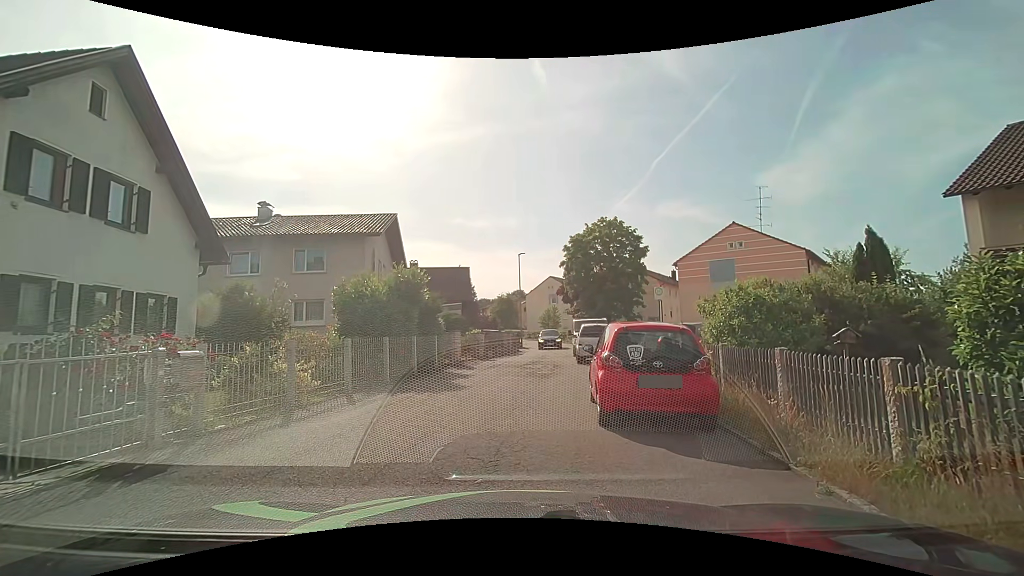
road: residential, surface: asphalt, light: Day
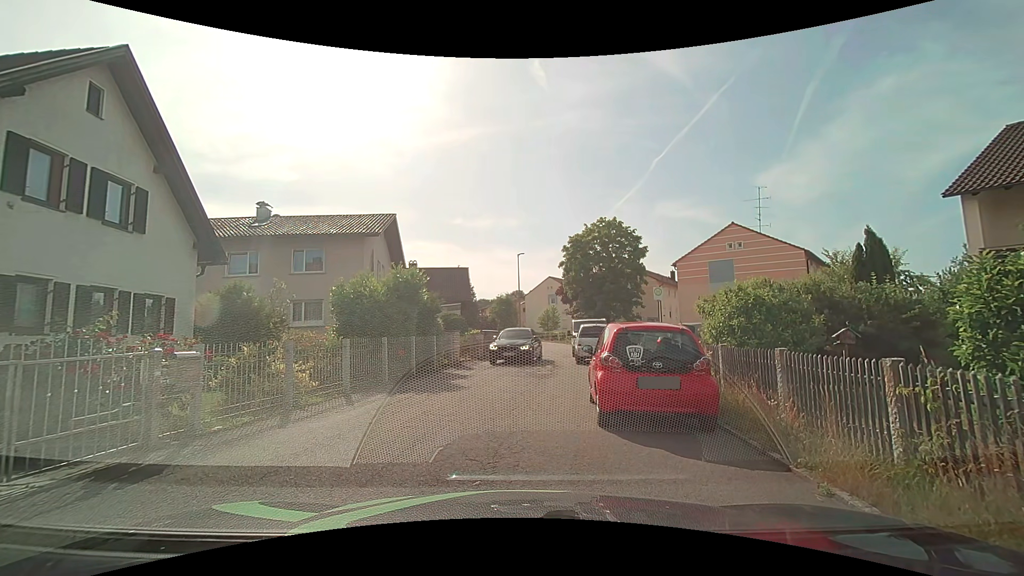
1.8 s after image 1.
(0.0, +0.1) m; 0°
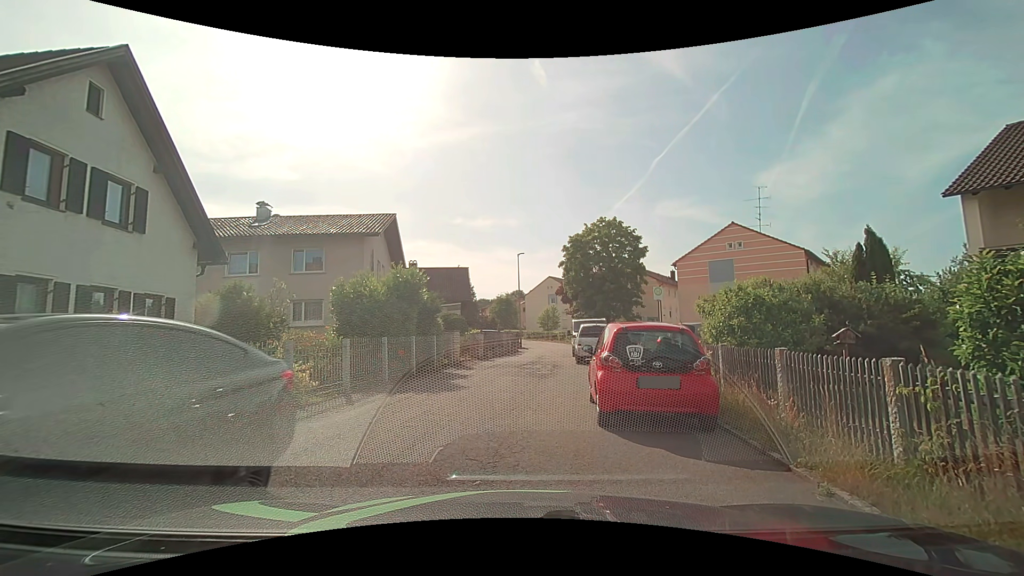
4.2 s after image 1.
(0.0, 0.0) m; 0°
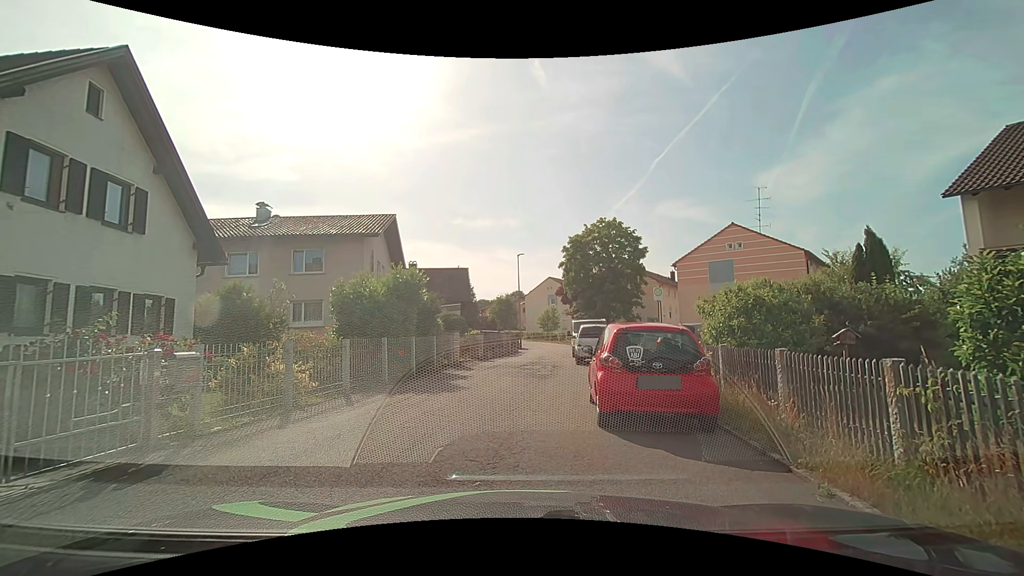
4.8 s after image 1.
(0.0, 0.0) m; 0°
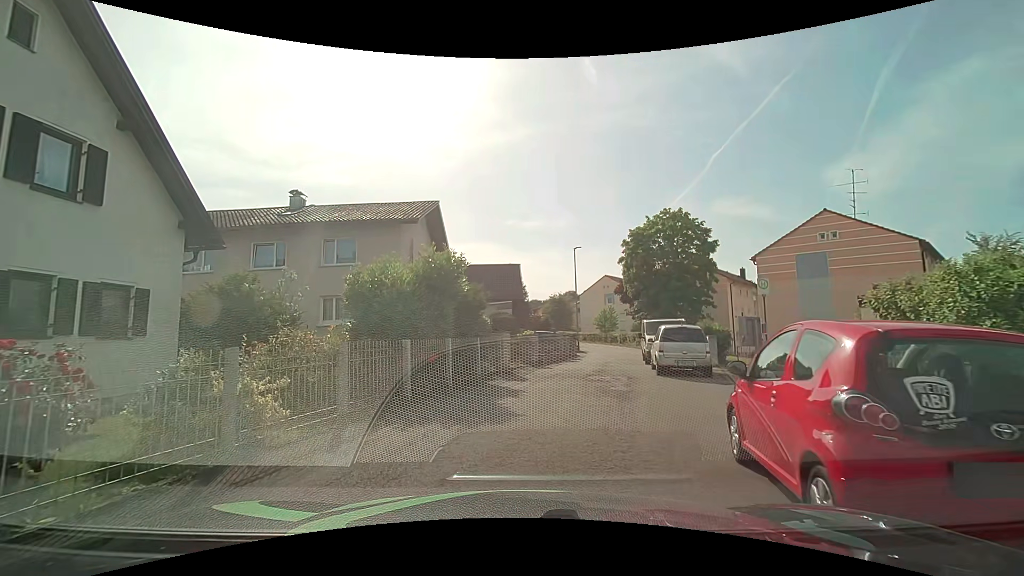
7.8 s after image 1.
(-0.1, +4.0) m; -3°
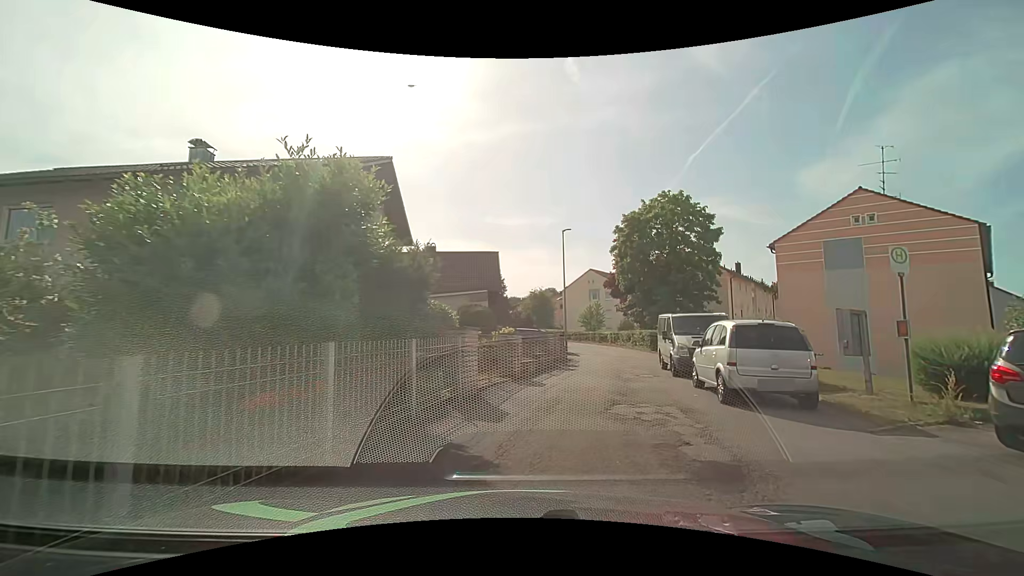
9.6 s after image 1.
(0.0, +6.8) m; +2°
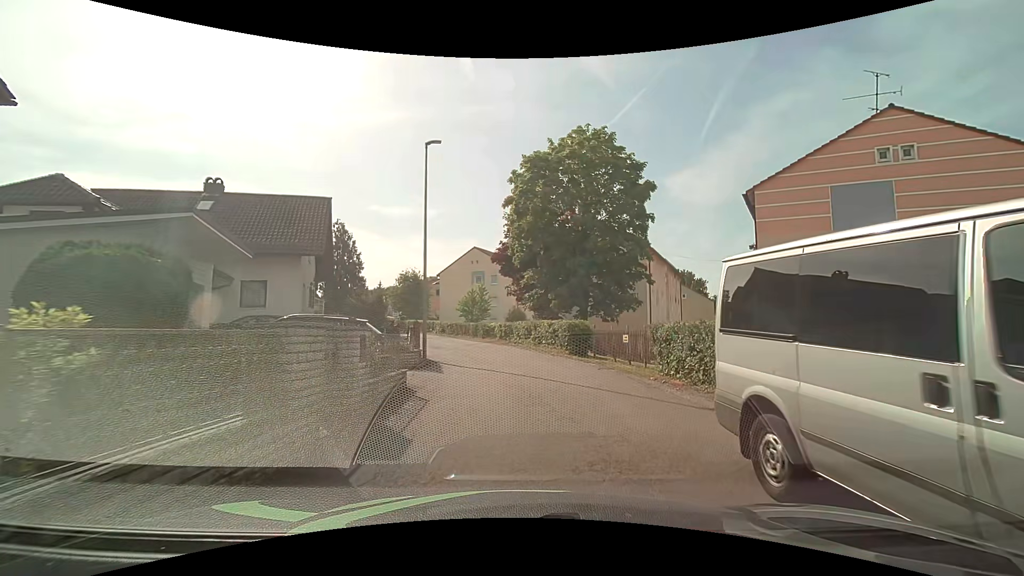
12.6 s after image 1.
(+1.7, +15.1) m; +11°
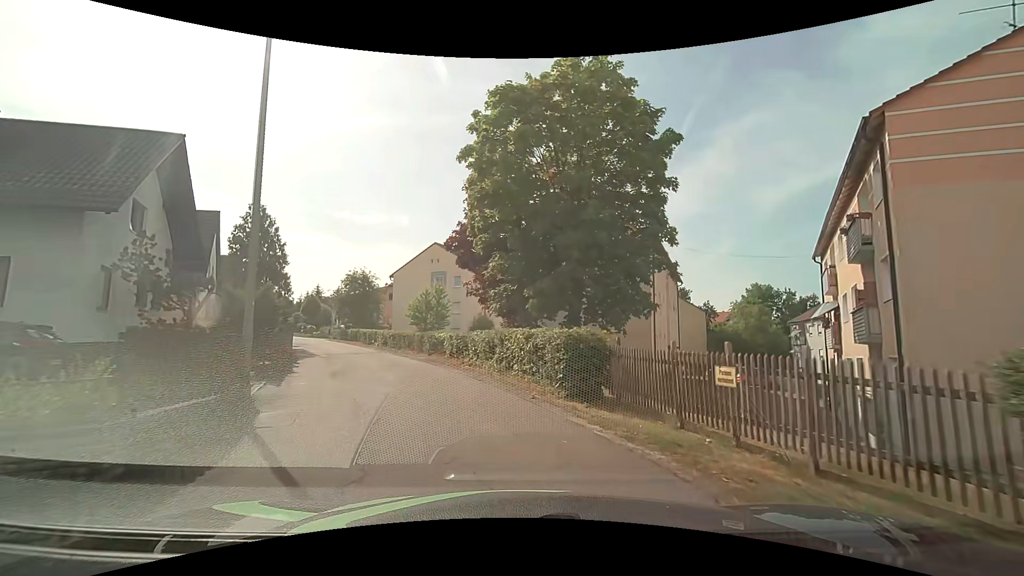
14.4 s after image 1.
(+0.7, +10.3) m; +6°
(-1, +10) (-4, +19) (-8, +29) (-12, +38) (-17, +46) (-22, +55) (-27, +64) (-33, +72) (-39, +80) (-45, +88) m
